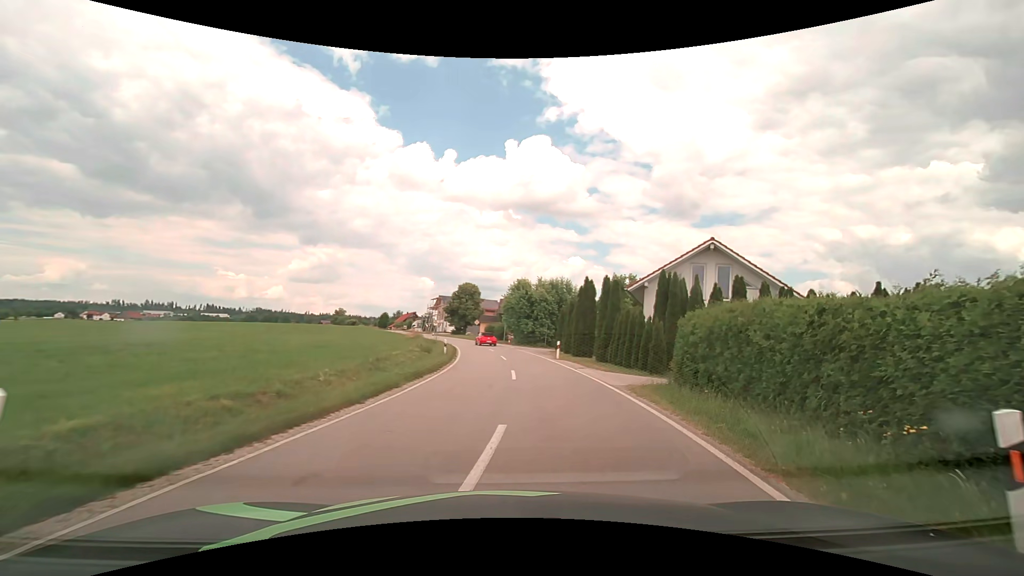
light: Day
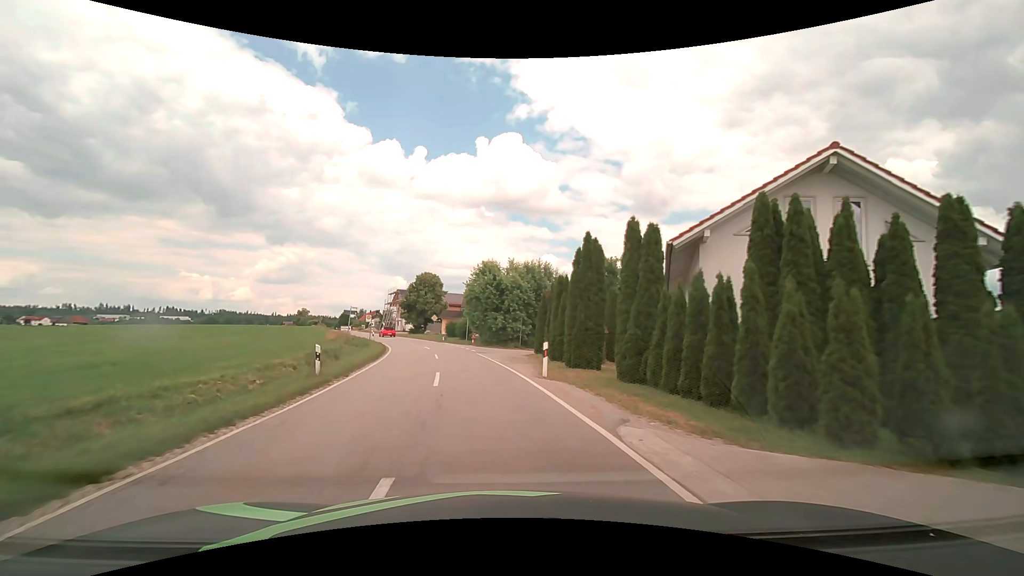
(+1.0, +15.4) m; +3°
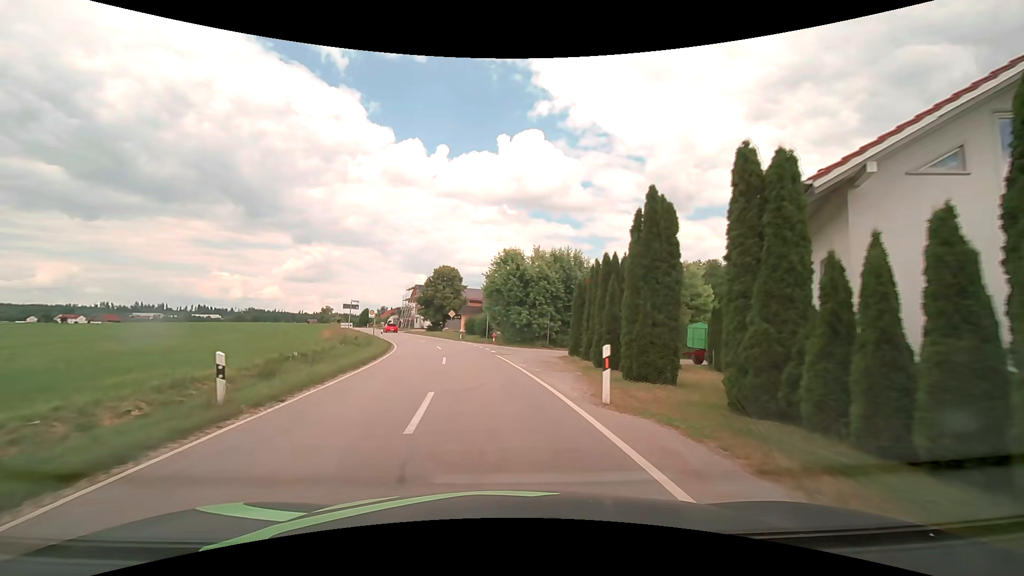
(-0.1, +6.4) m; -2°
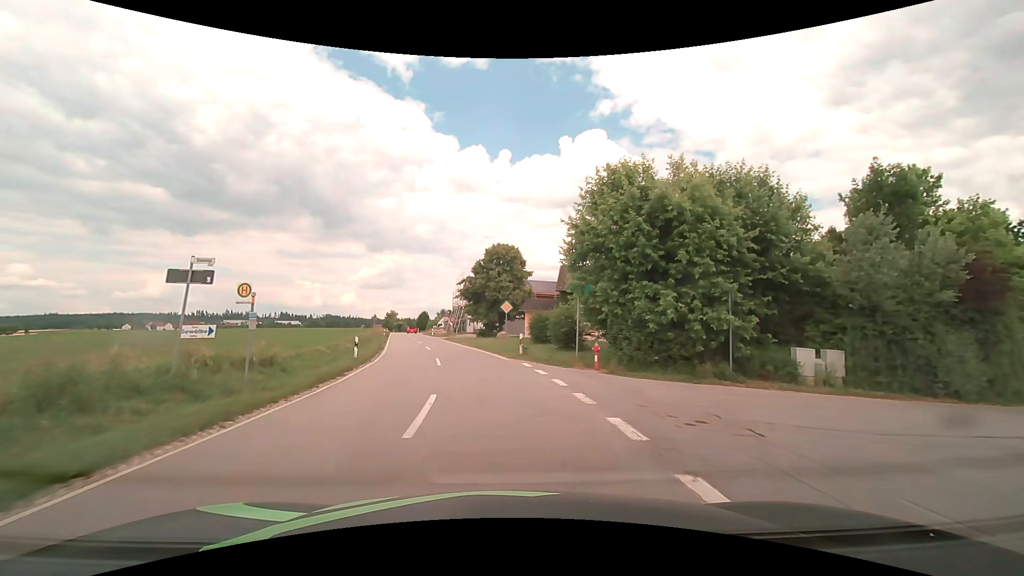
(-1.7, +24.3) m; -8°
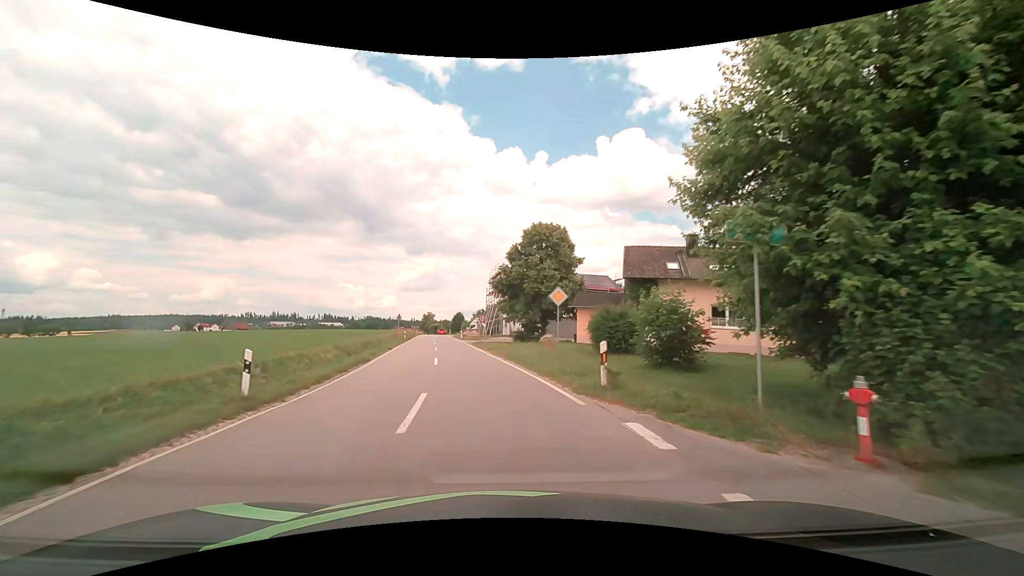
(-0.5, +12.1) m; -5°
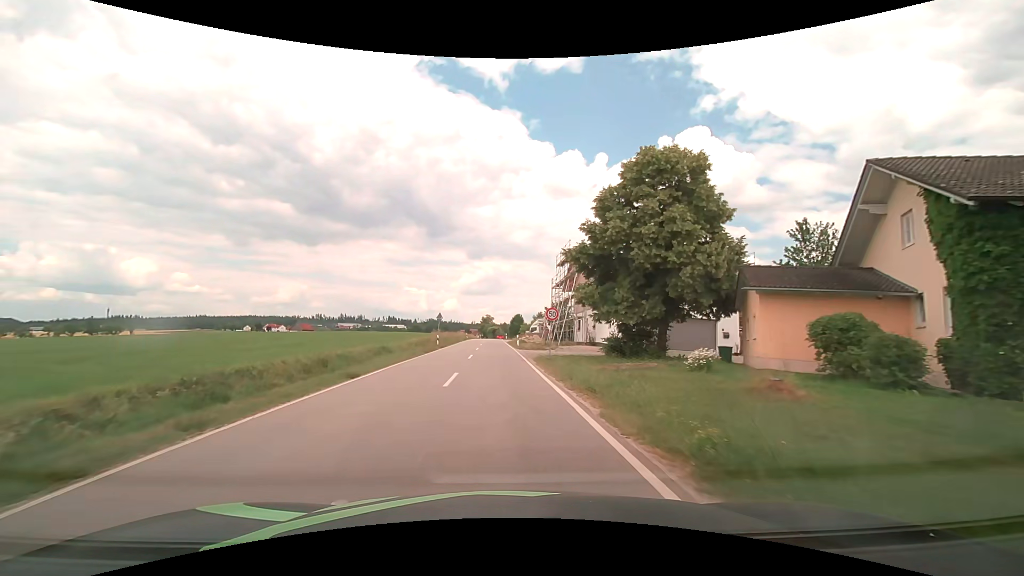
(-1.1, +19.0) m; -7°
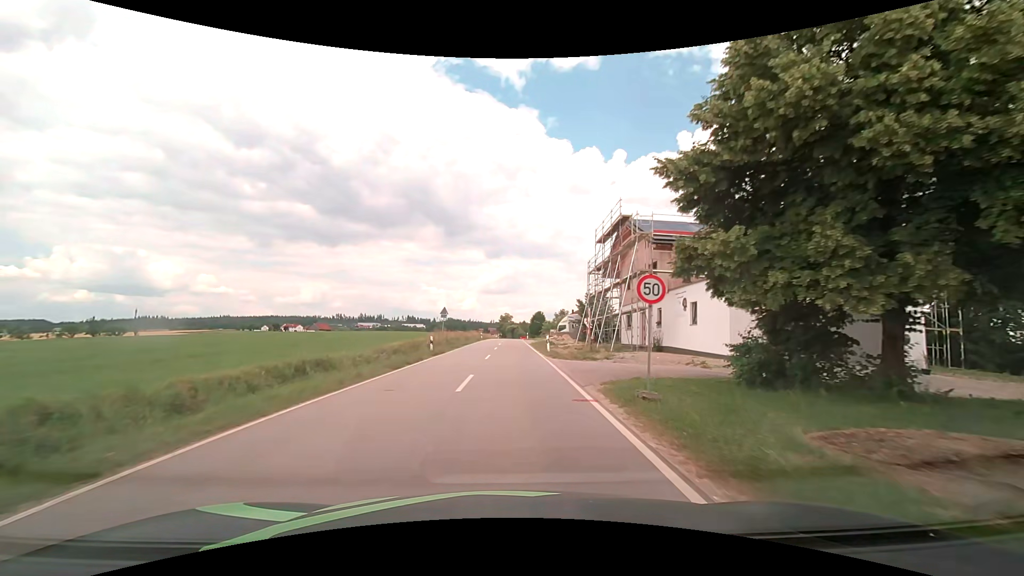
(-0.3, +13.4) m; -2°
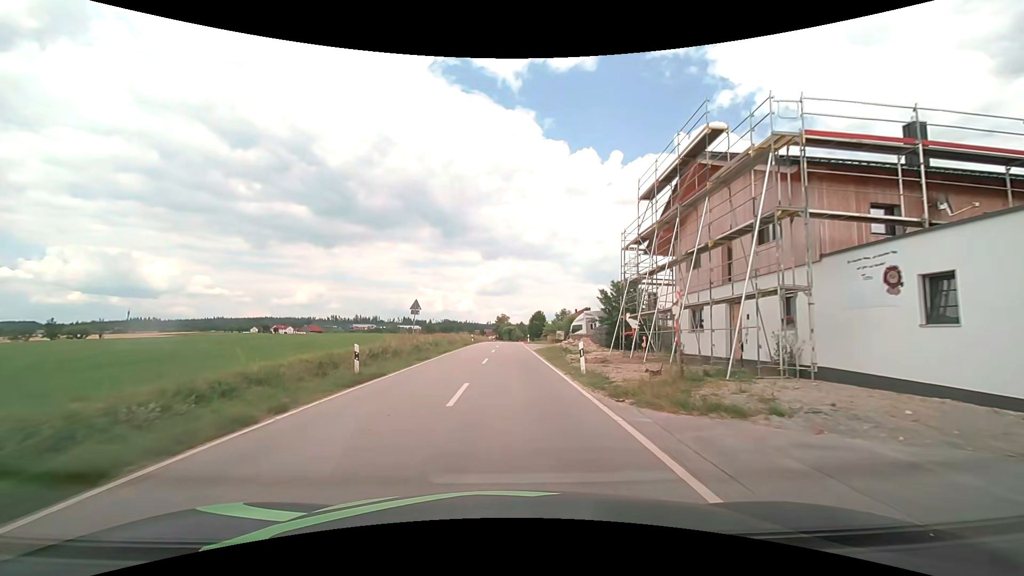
(0.0, +14.1) m; 0°
(0, +10) (0, +20) (0, +30) (0, +40) (+1, +50) (+1, +60) (+1, +70) (+1, +80) (+2, +90) (+2, +100) m
